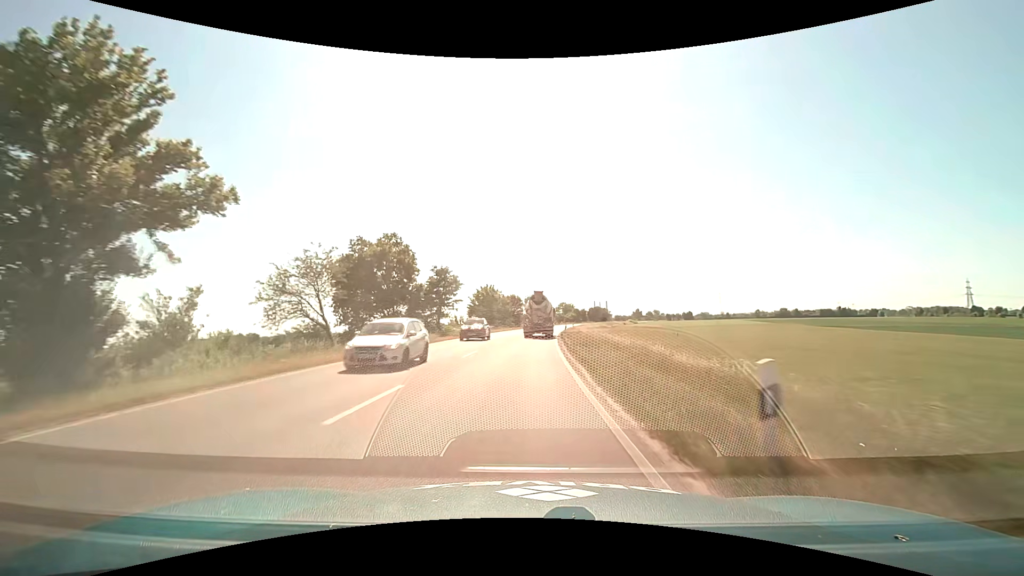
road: primary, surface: asphalt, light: Day
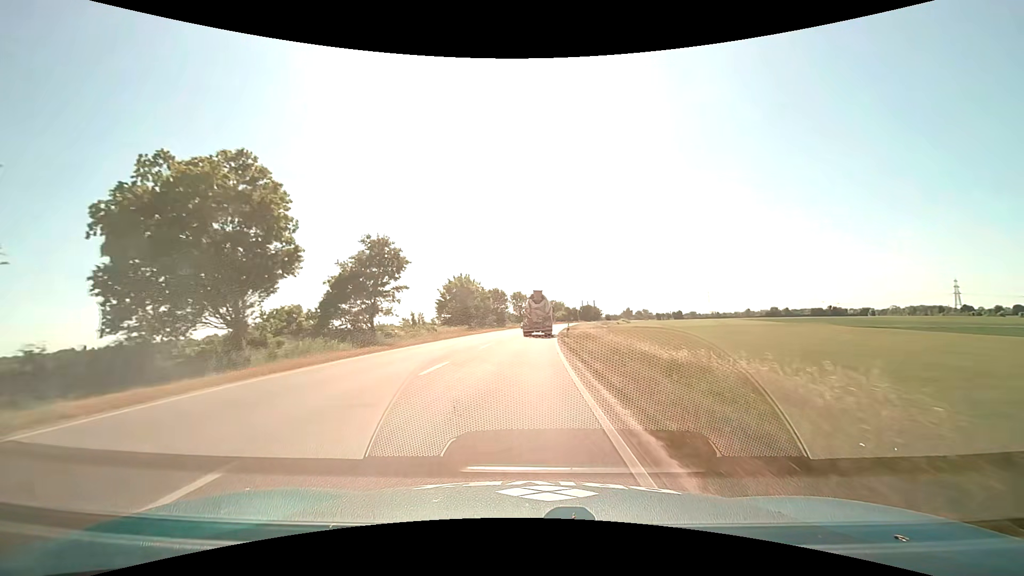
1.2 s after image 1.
(+0.2, +18.4) m; +1°
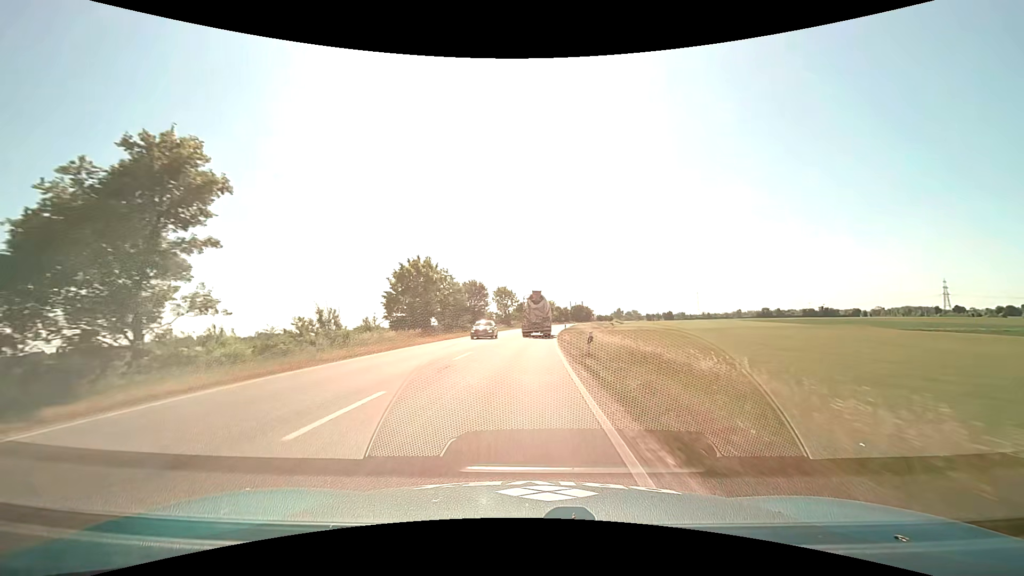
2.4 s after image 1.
(+0.2, +19.0) m; +1°
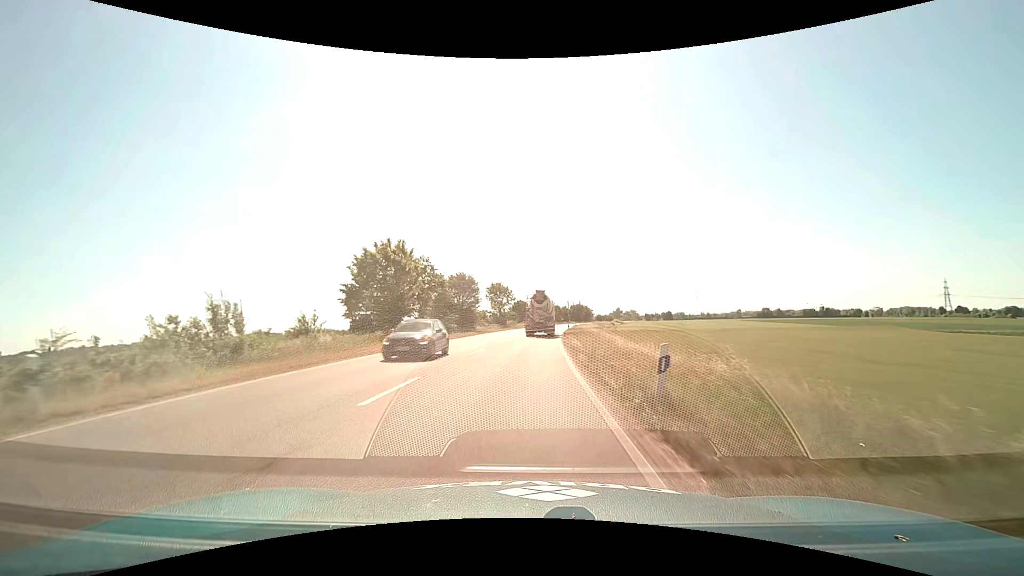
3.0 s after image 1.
(0.0, +9.7) m; 0°
(0, +10) (0, +20) (0, +30) (+1, +40) (+1, +50) (+2, +60) (+3, +70) (+4, +80) (+5, +90) (+6, +100) m
